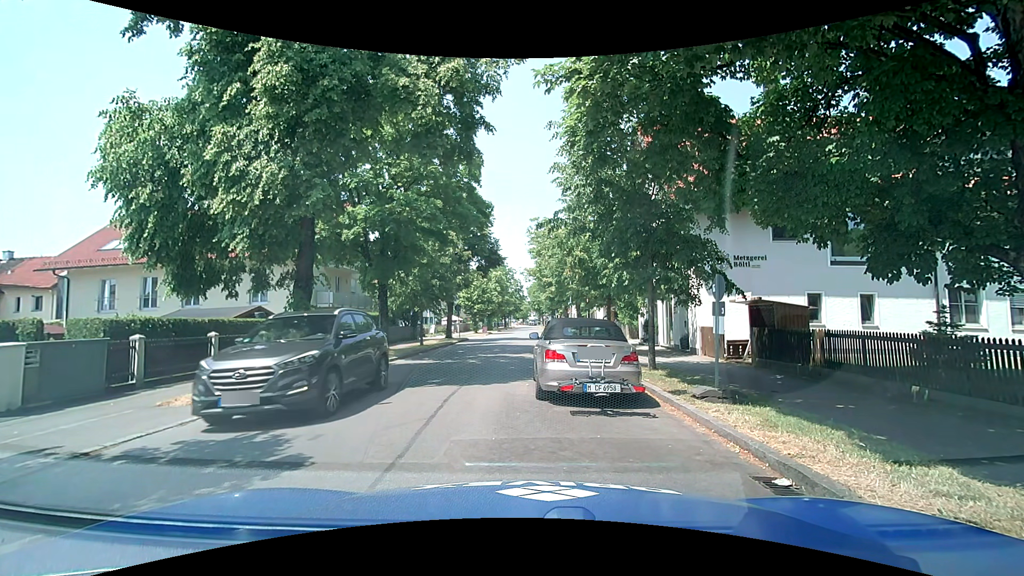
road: tertiary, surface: asphalt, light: Day
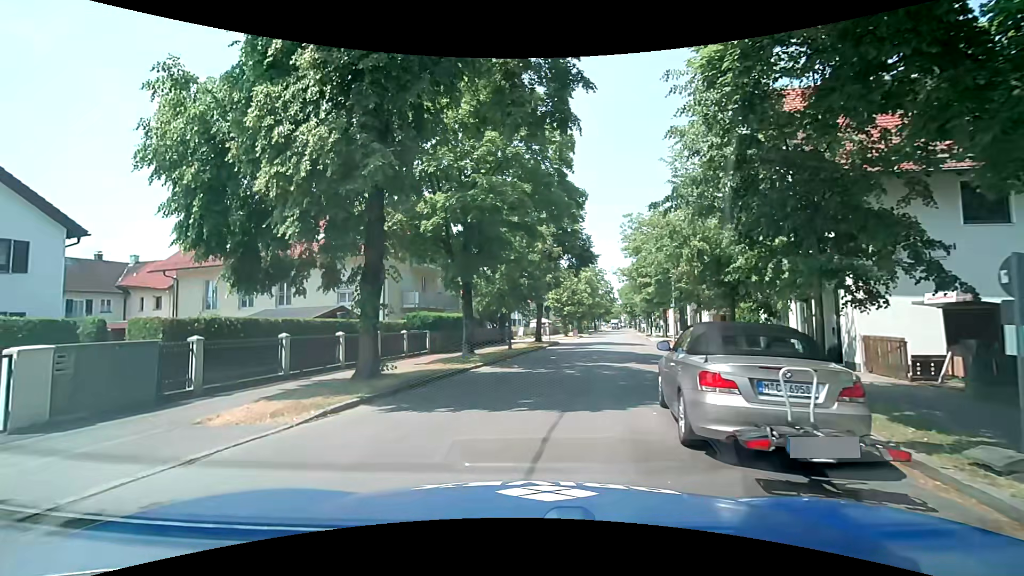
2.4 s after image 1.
(-0.3, +2.9) m; -10°
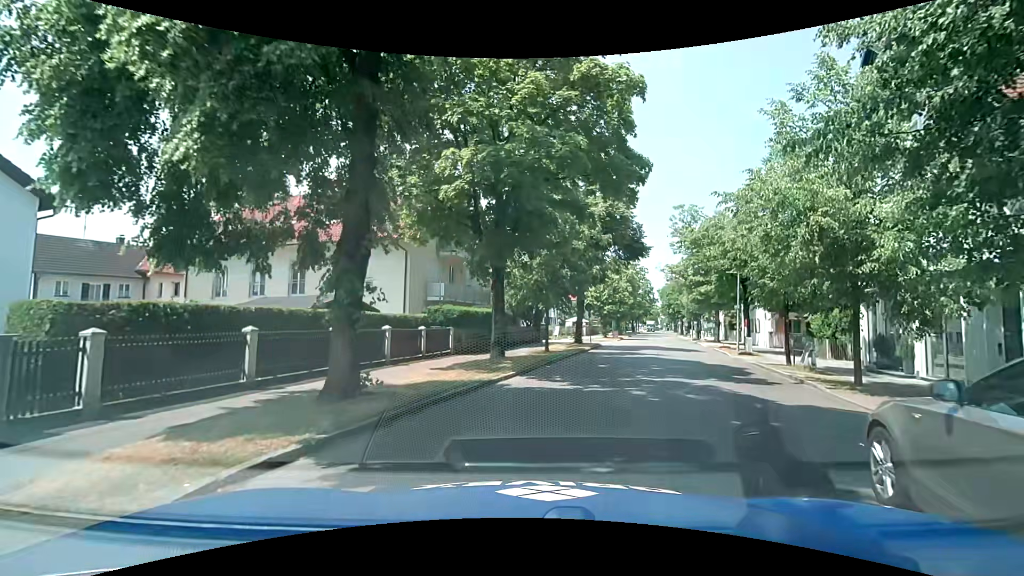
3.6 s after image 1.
(-0.3, +4.3) m; -2°
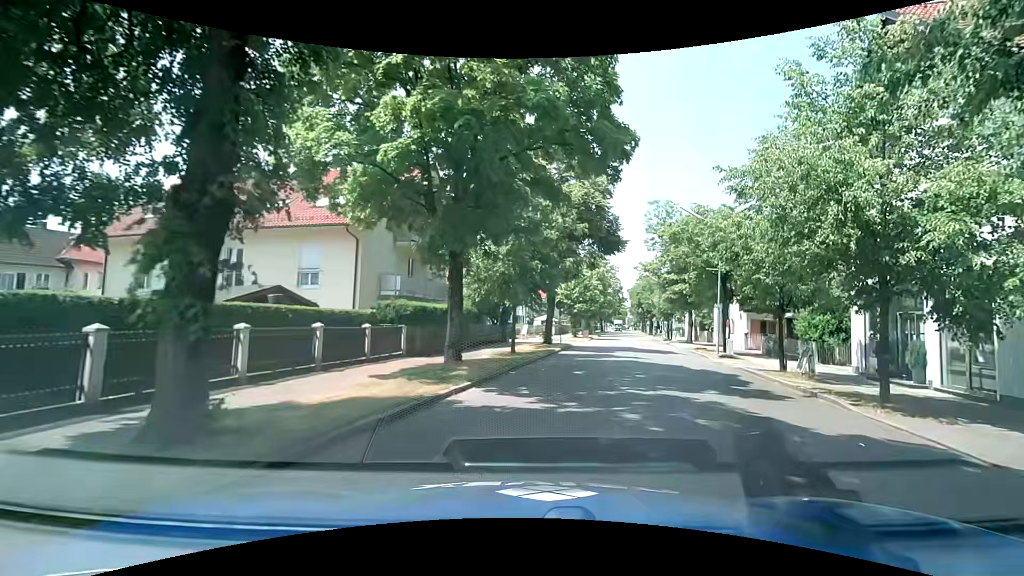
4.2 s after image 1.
(0.0, +2.8) m; +1°
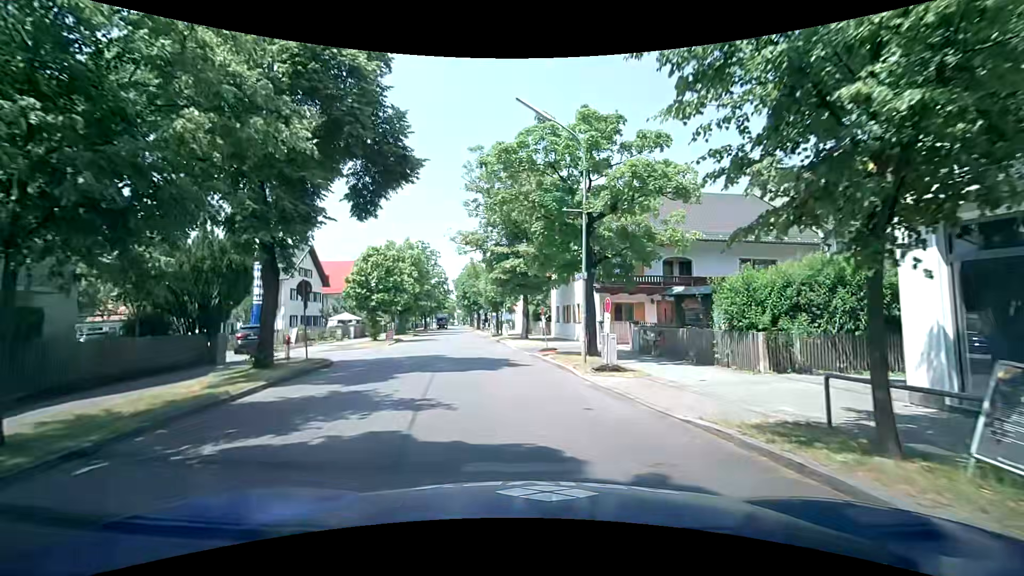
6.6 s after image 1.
(+3.3, +14.5) m; +19°
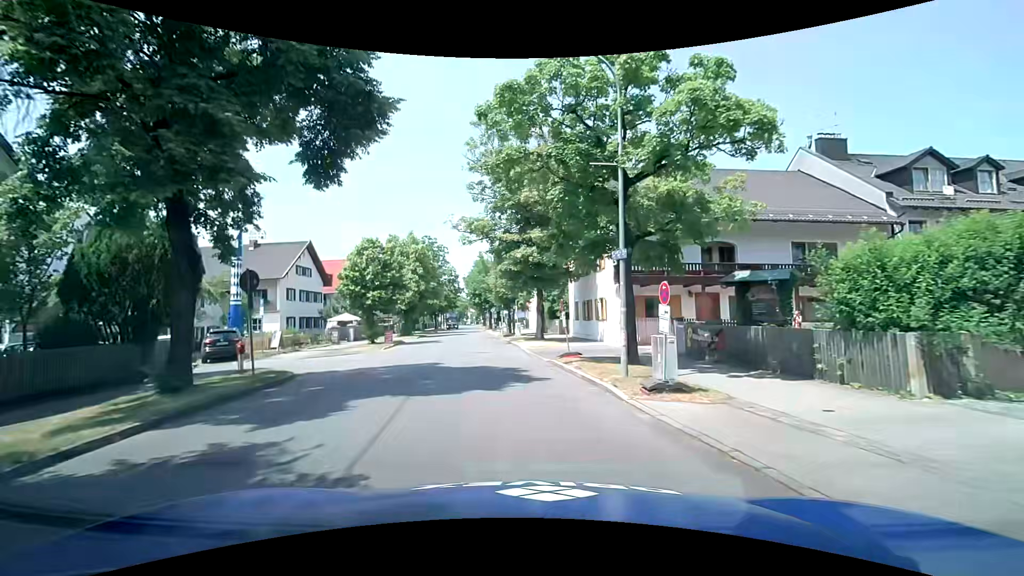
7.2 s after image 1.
(-0.1, +4.4) m; -4°
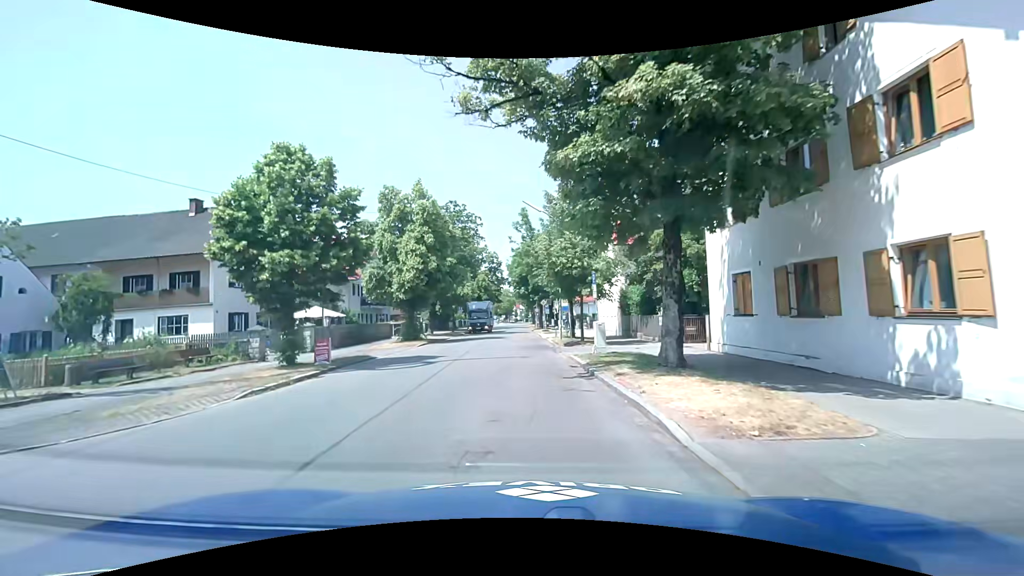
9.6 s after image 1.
(-0.8, +19.6) m; -3°
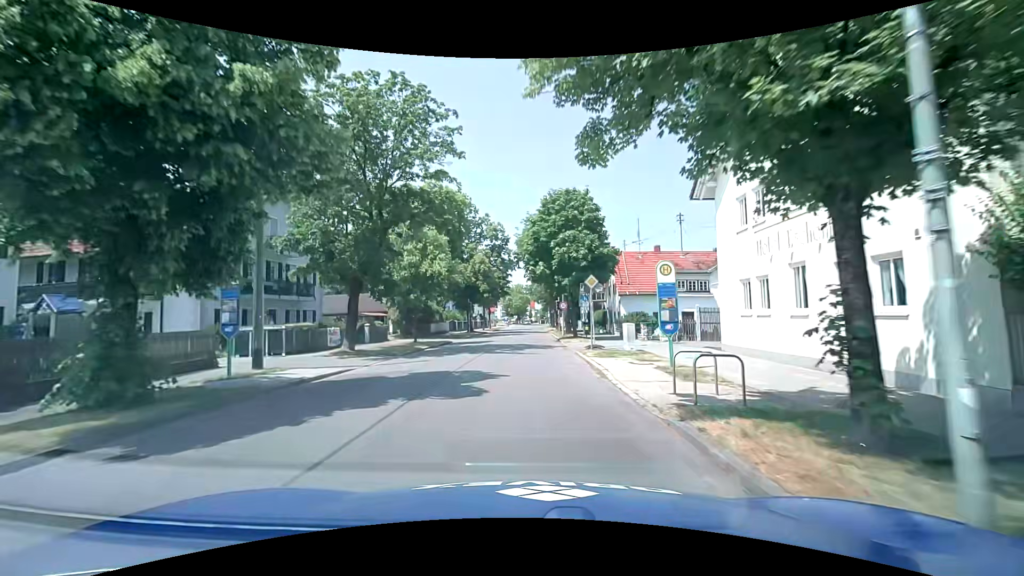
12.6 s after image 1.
(-1.2, +26.3) m; -3°
(0, +10) (0, +20) (0, +30) (0, +40) (0, +50) (+1, +60) (+1, +70) (+1, +80) (+1, +90) (+1, +100) m
